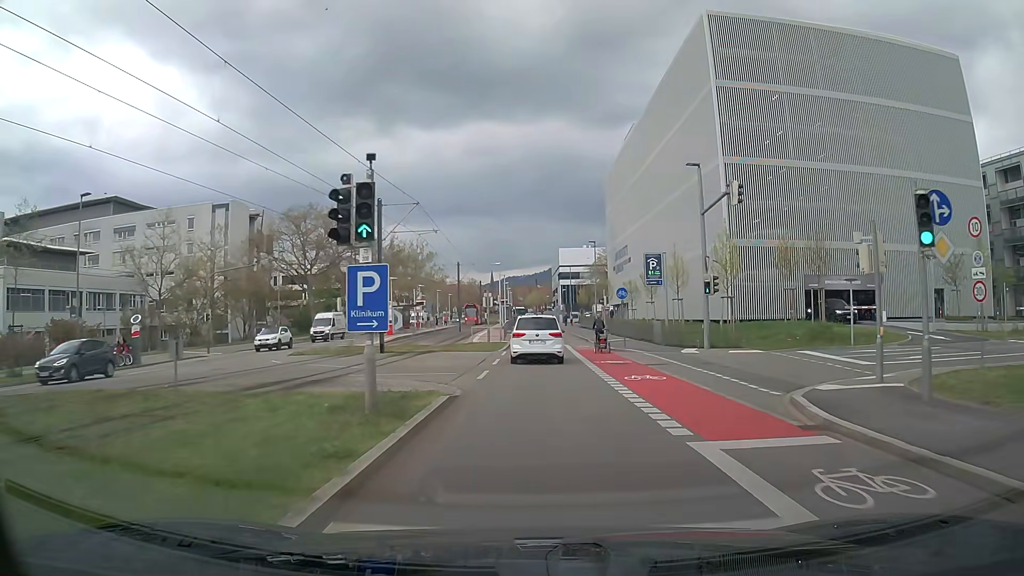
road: secondary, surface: asphalt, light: Day
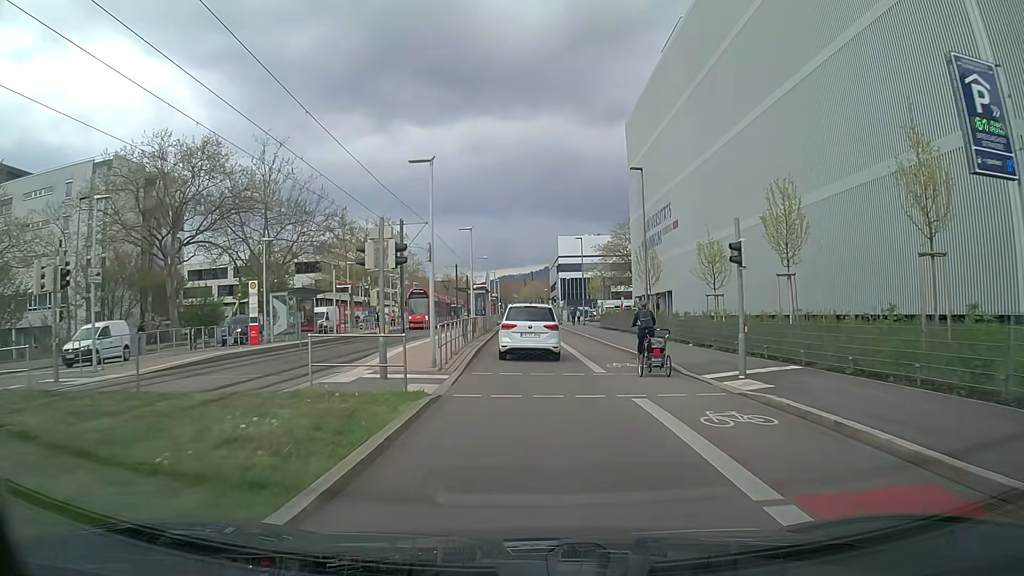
(+0.2, +29.3) m; +1°
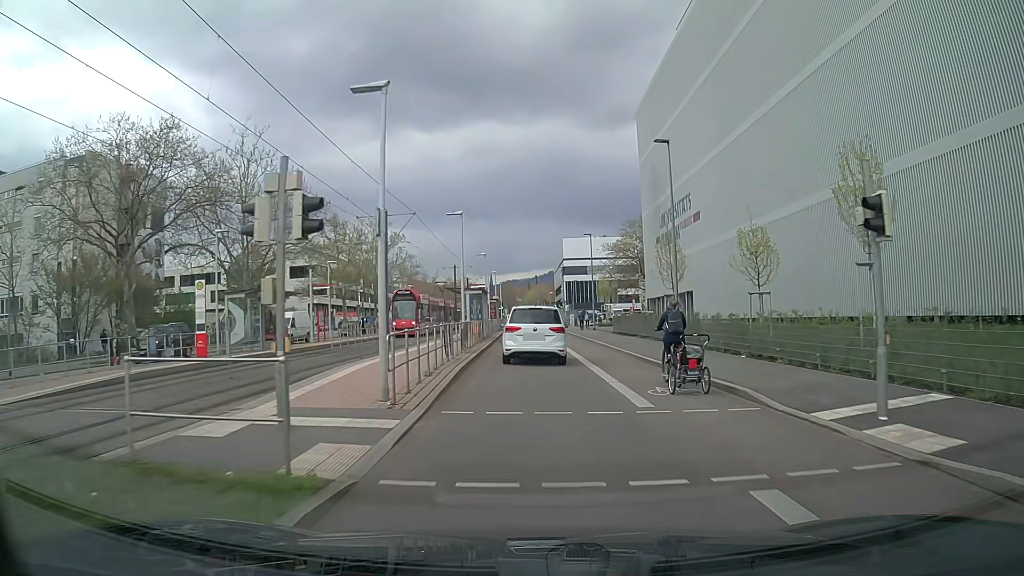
(0.0, +5.9) m; -1°
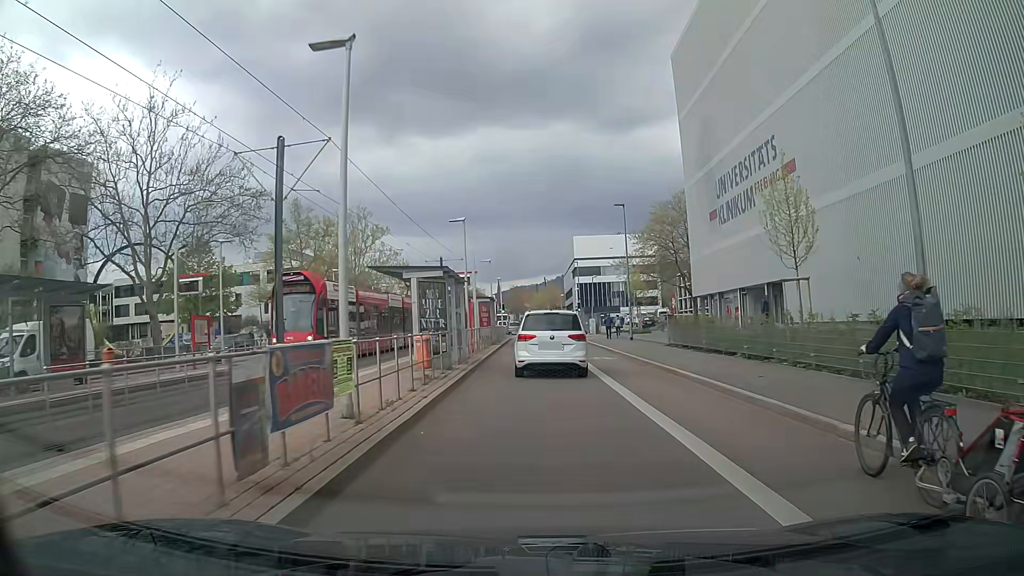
(+0.1, +17.0) m; 0°
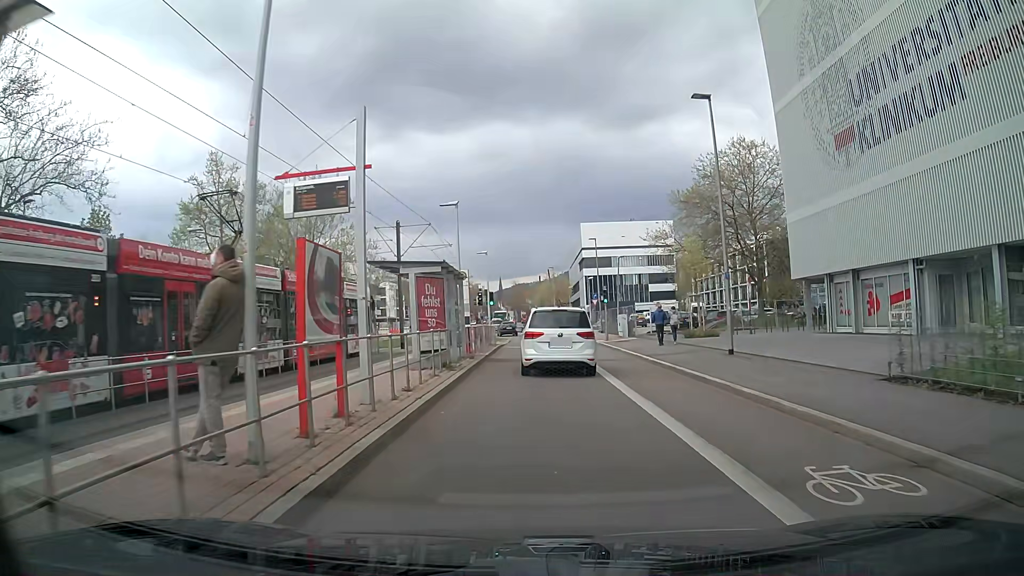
(-0.1, +19.9) m; 0°
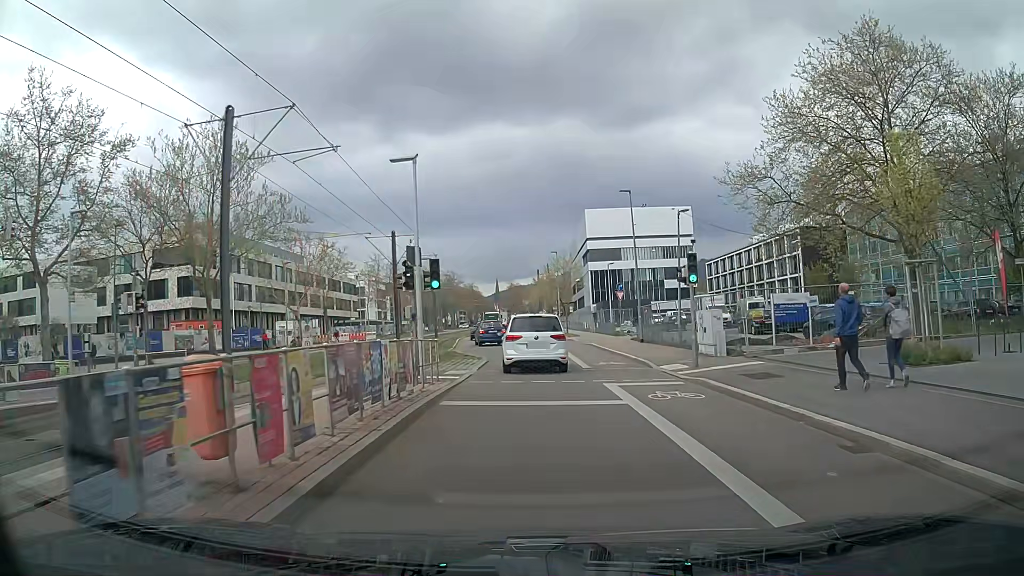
(0.0, +22.6) m; 0°
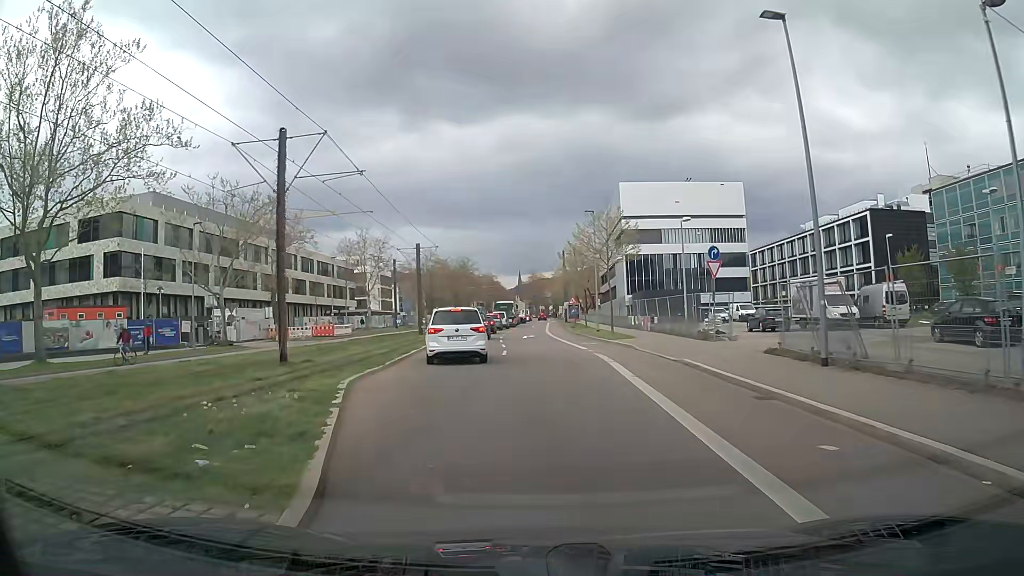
(0.0, +21.6) m; -2°
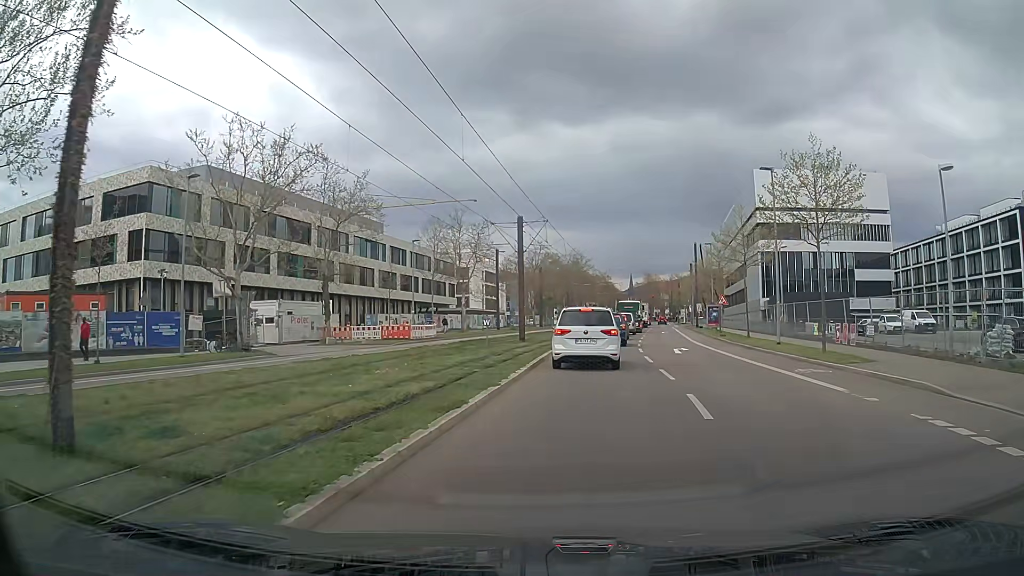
(-1.5, +14.5) m; -8°
(0, +10) (+1, +20) (+2, +30) (+3, +40) (+5, +50) (+6, +60) (+8, +69) (+10, +79) (+12, +89) (+13, +99) m
